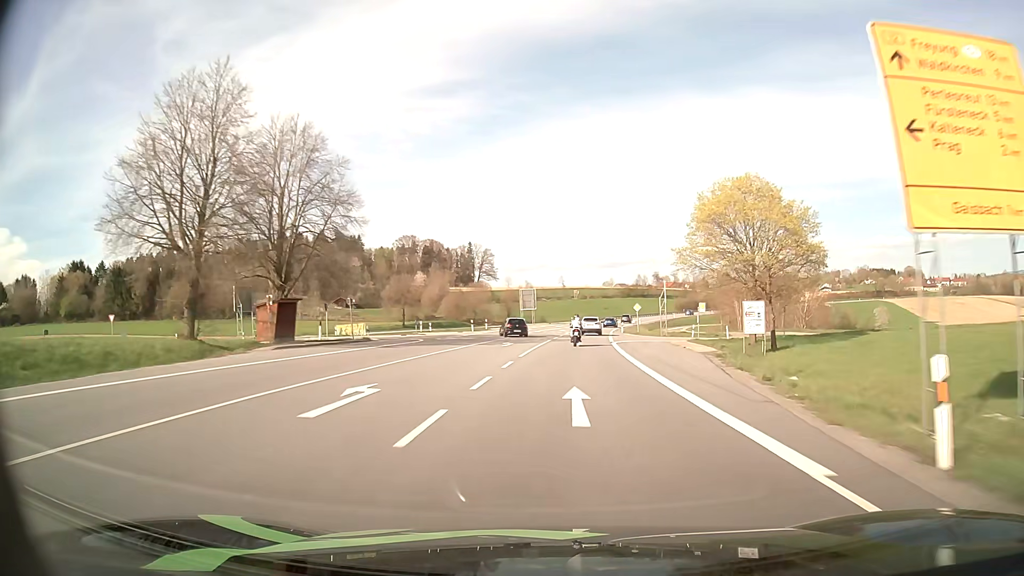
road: primary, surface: asphalt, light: Day
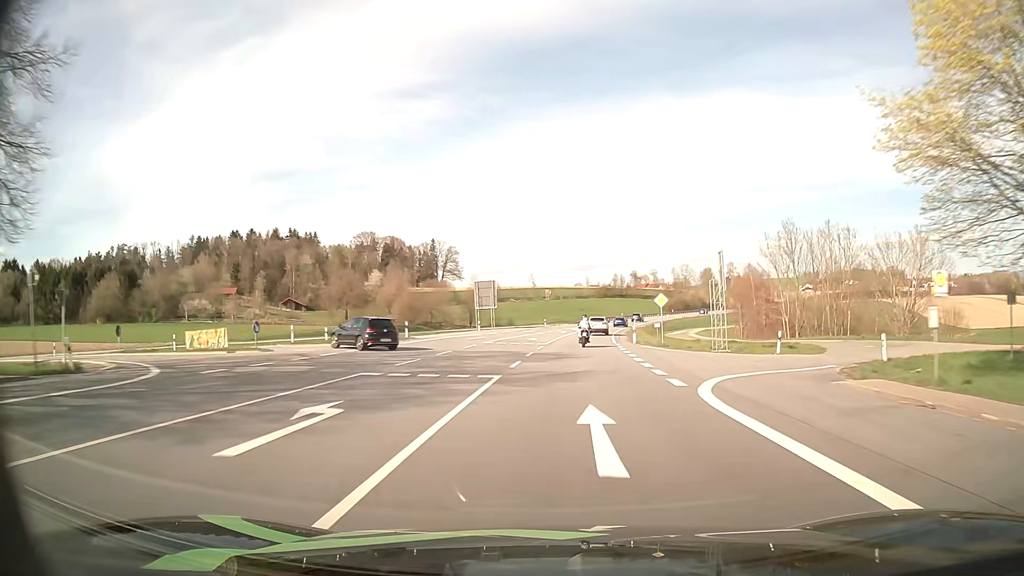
(+0.6, +29.1) m; +2°
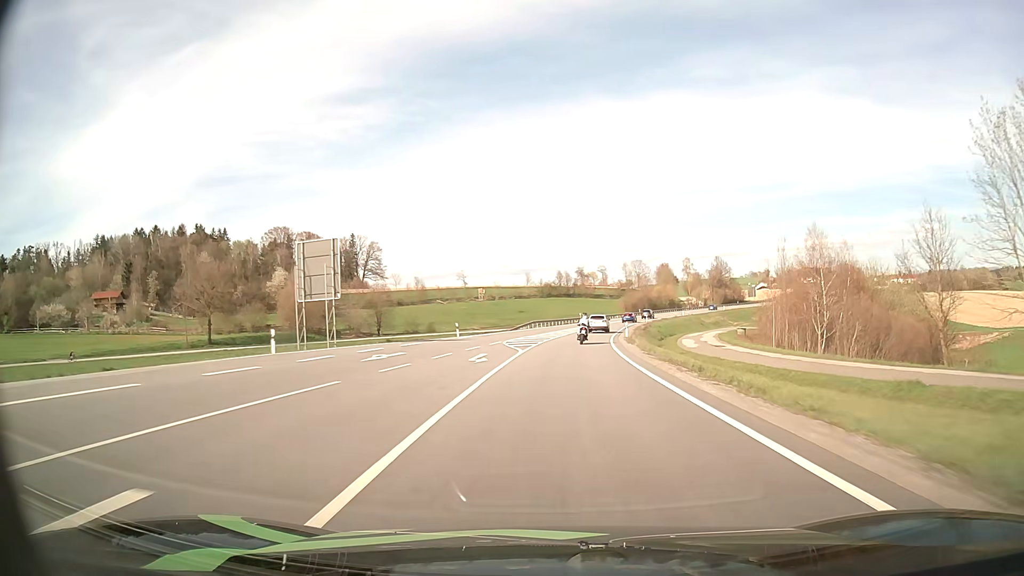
(+1.8, +43.6) m; +5°
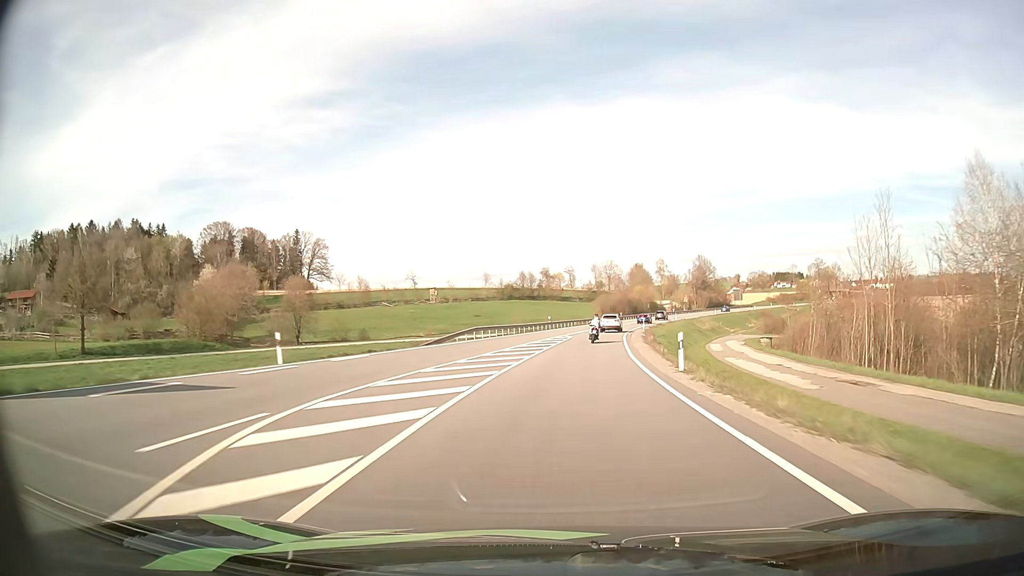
(+0.9, +29.2) m; +3°
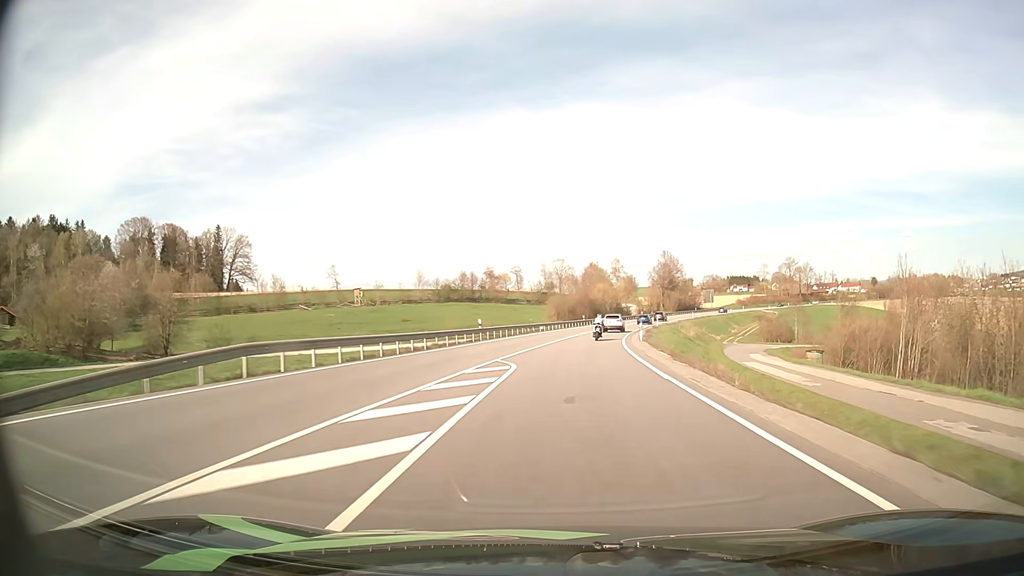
(+1.0, +29.4) m; +4°
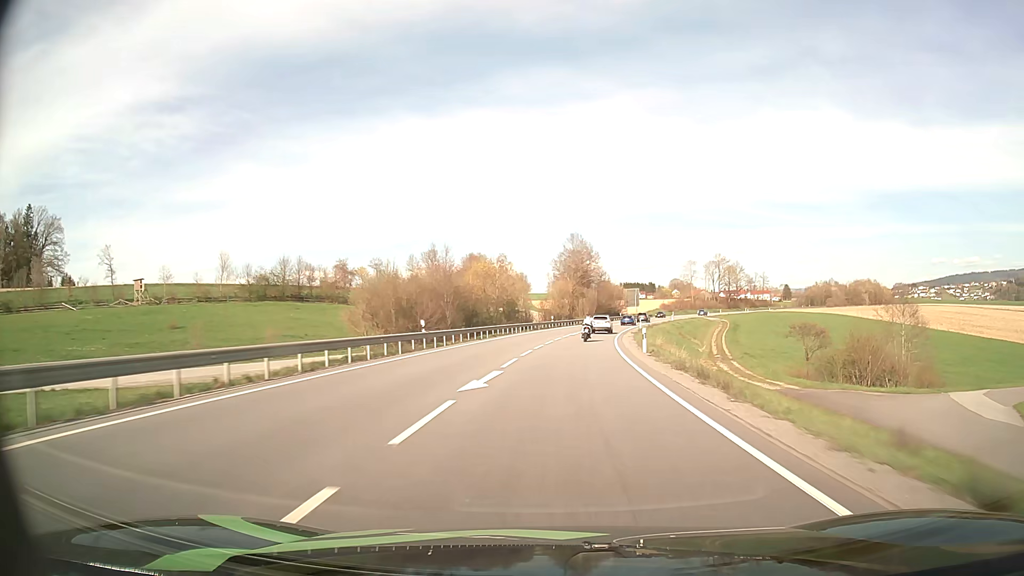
(+5.0, +58.9) m; +10°
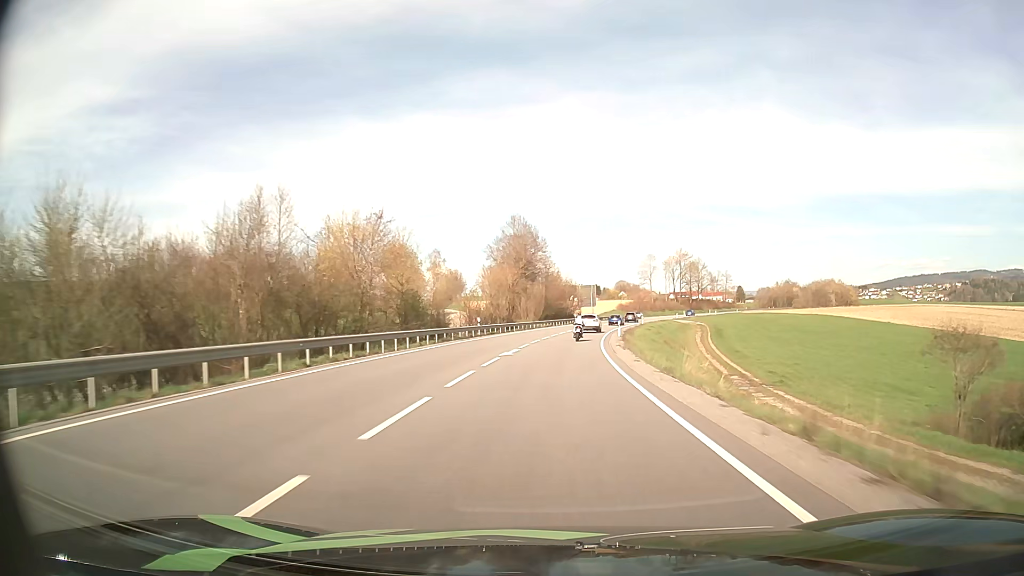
(+1.3, +29.6) m; +5°
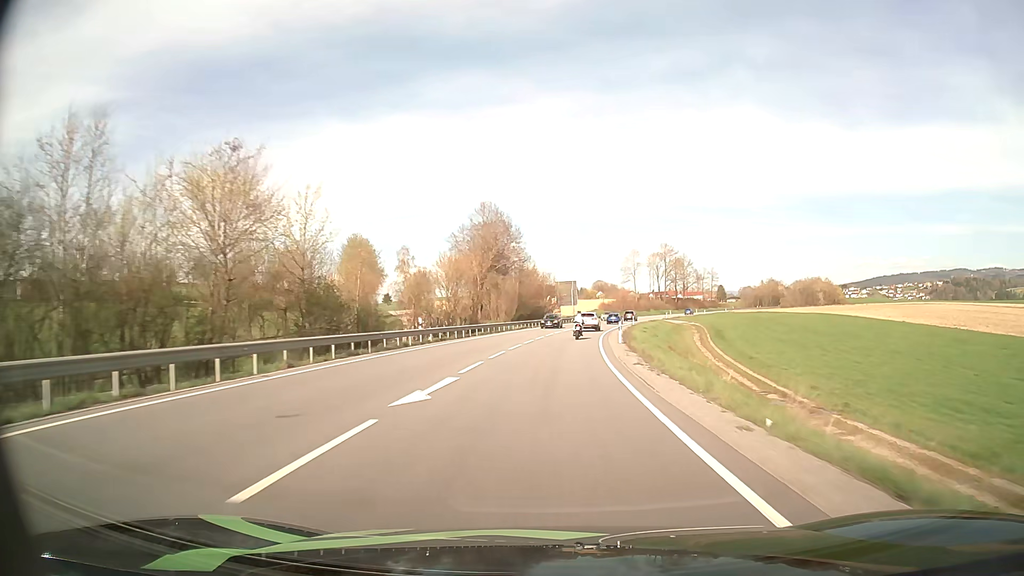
(+0.3, +14.8) m; +2°
(0, +10) (0, +20) (+1, +30) (+1, +40) (+2, +50) (+4, +60) (+5, +70) (+7, +80) (+9, +89) (+11, +99) m
